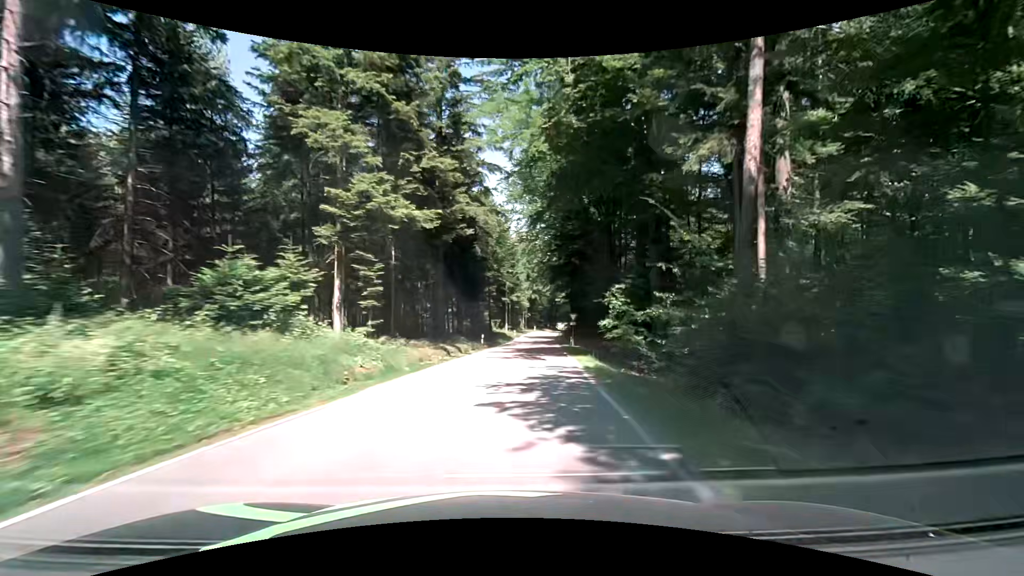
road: tertiary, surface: asphalt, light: Day
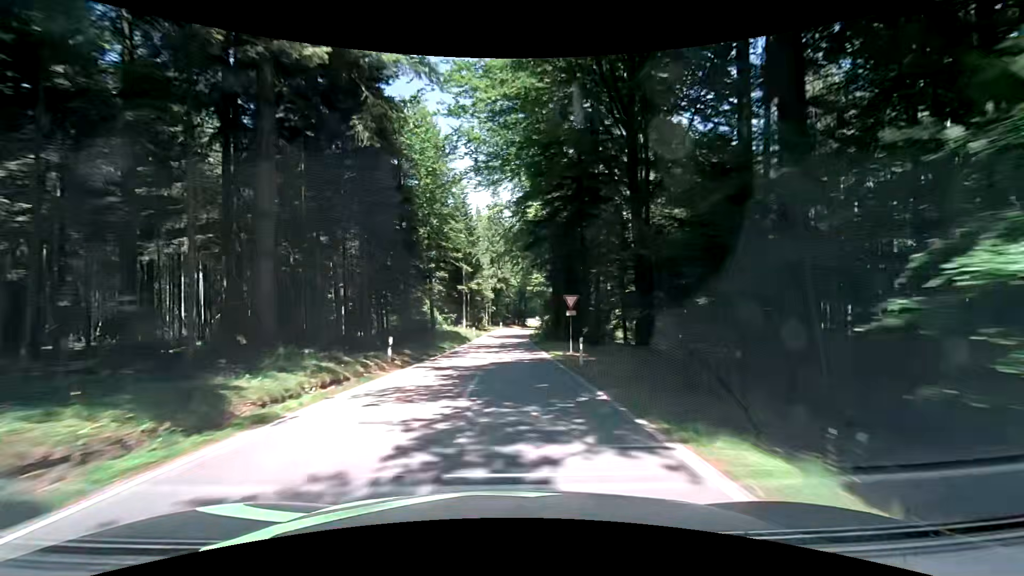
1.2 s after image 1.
(+1.1, +21.3) m; +4°
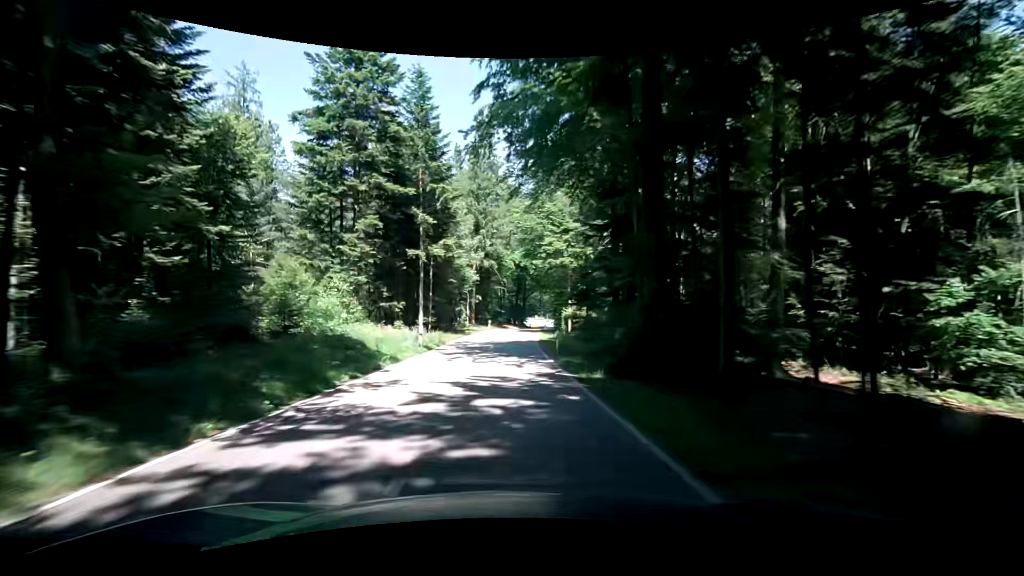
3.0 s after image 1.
(+0.3, +32.7) m; 0°
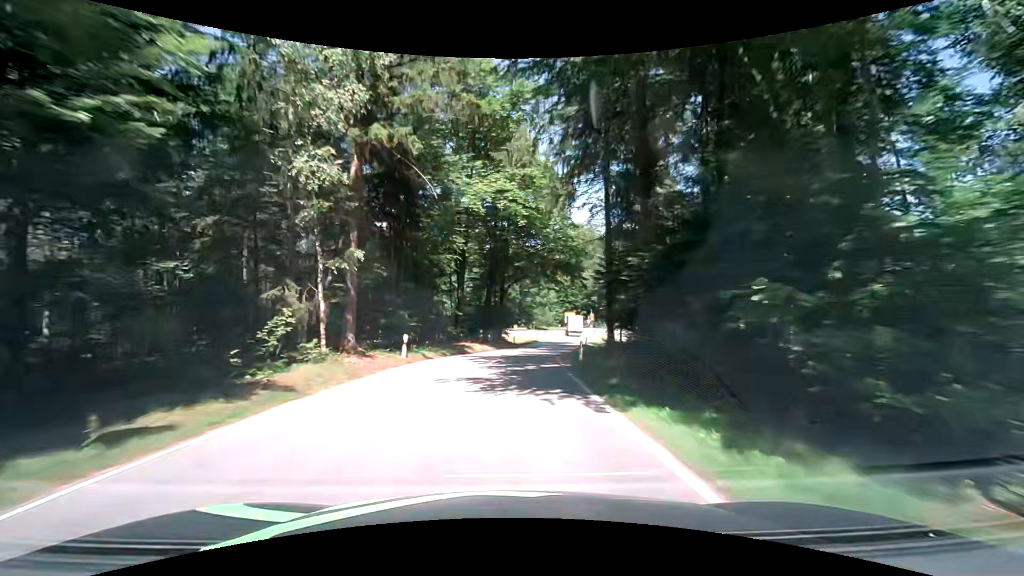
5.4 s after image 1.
(+1.4, +43.4) m; +4°
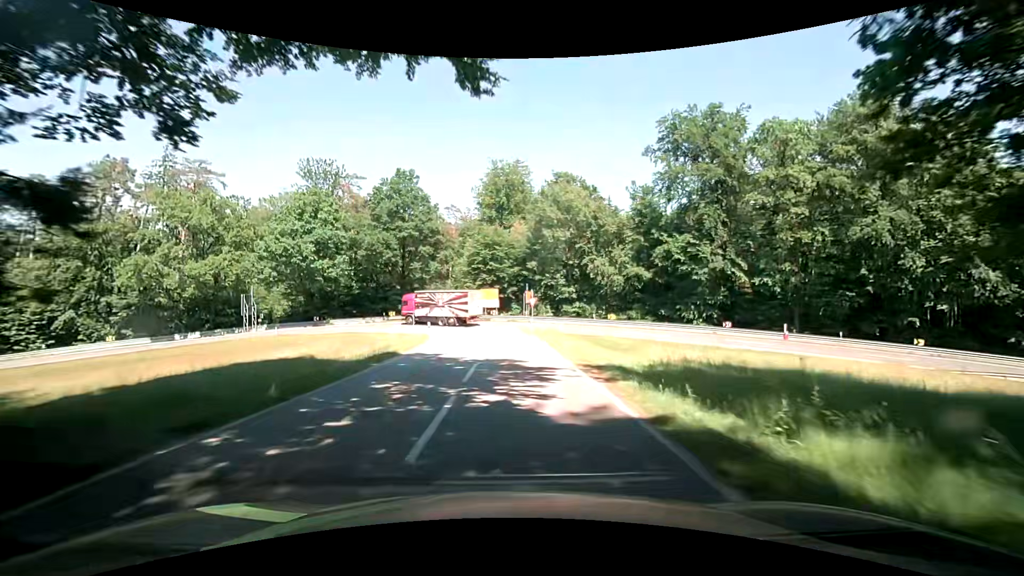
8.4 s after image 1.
(+4.6, +47.3) m; +11°
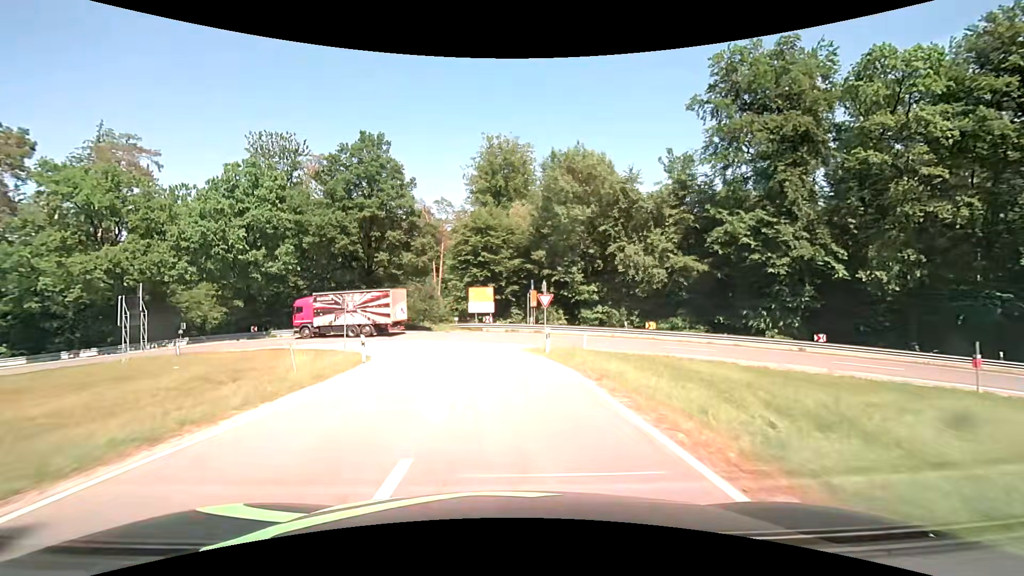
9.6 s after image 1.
(0.0, +15.6) m; 0°
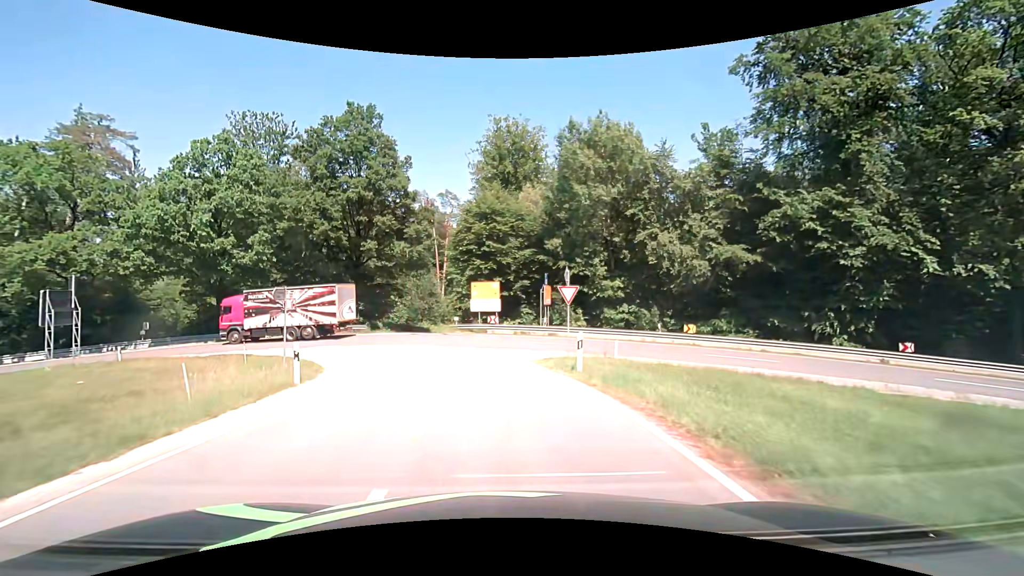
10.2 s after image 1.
(0.0, +6.8) m; -1°
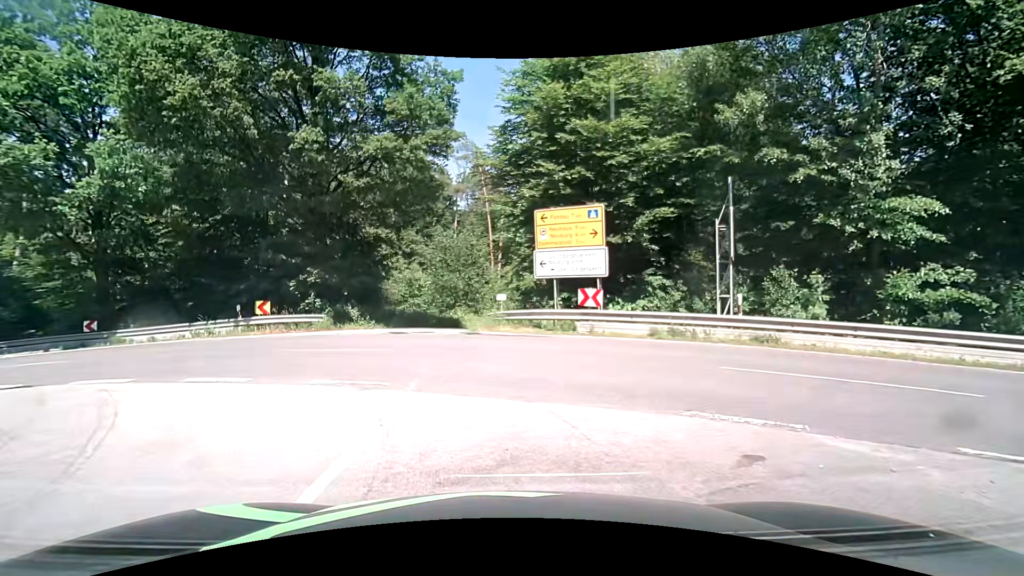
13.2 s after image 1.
(-1.3, +21.8) m; -8°
(-1, +10) (-8, +17) (-17, +20) (-27, +22) (-37, +22) (-47, +21) (-57, +20) (-67, +17) (-76, +14) (-85, +10) m
